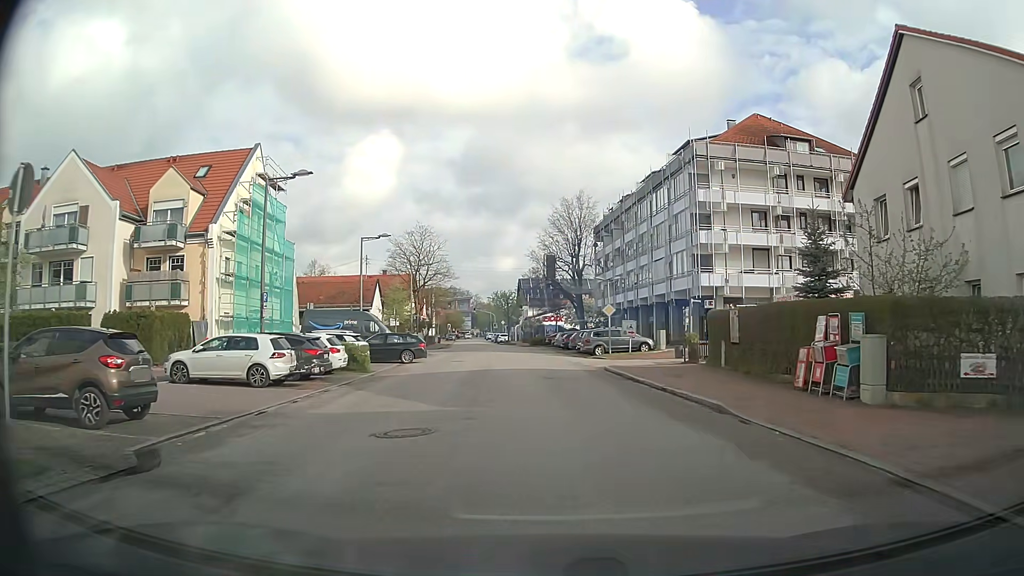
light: Day
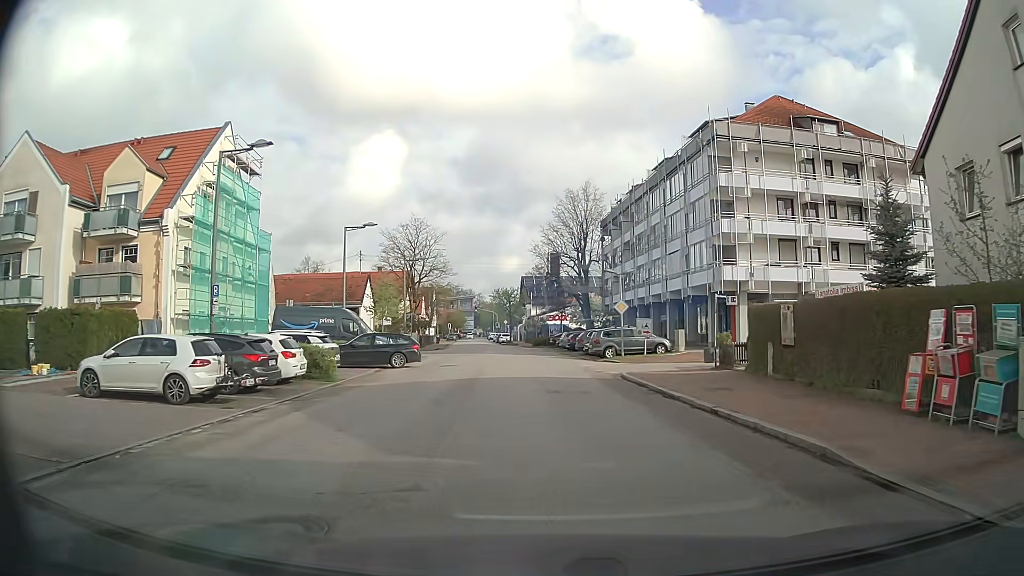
(0.0, +4.7) m; 0°
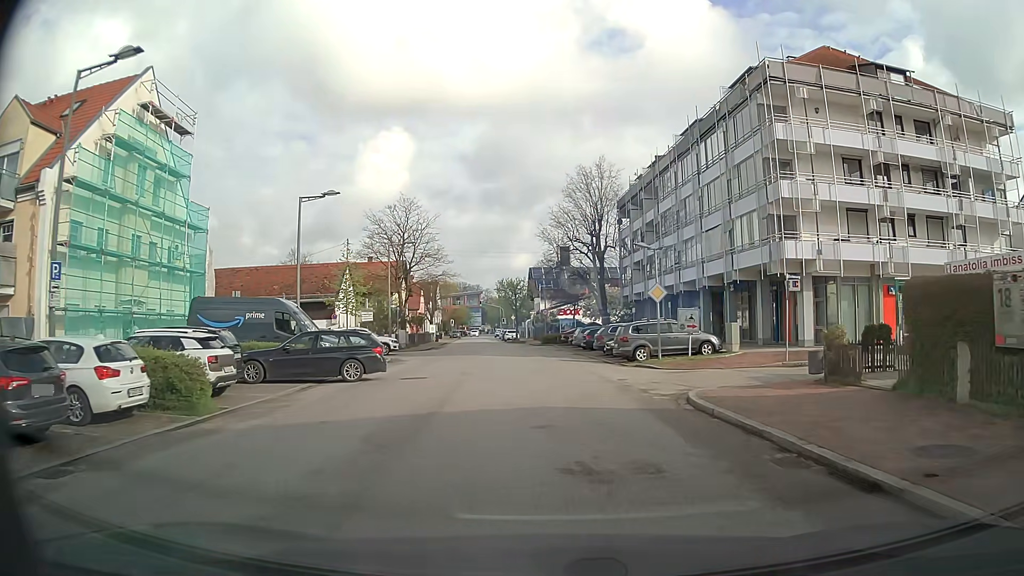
(0.0, +9.1) m; -1°
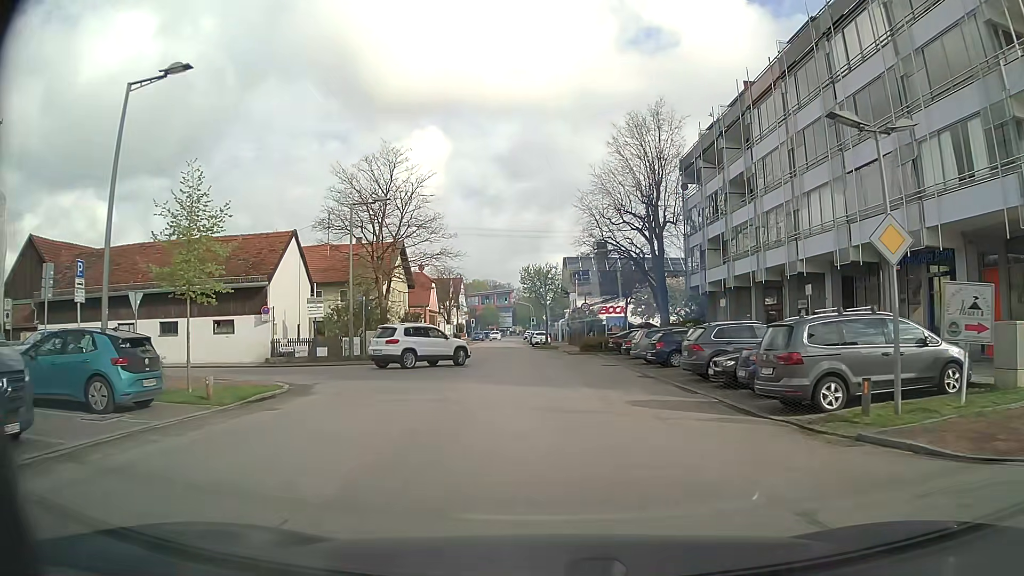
(-0.2, +17.0) m; -2°
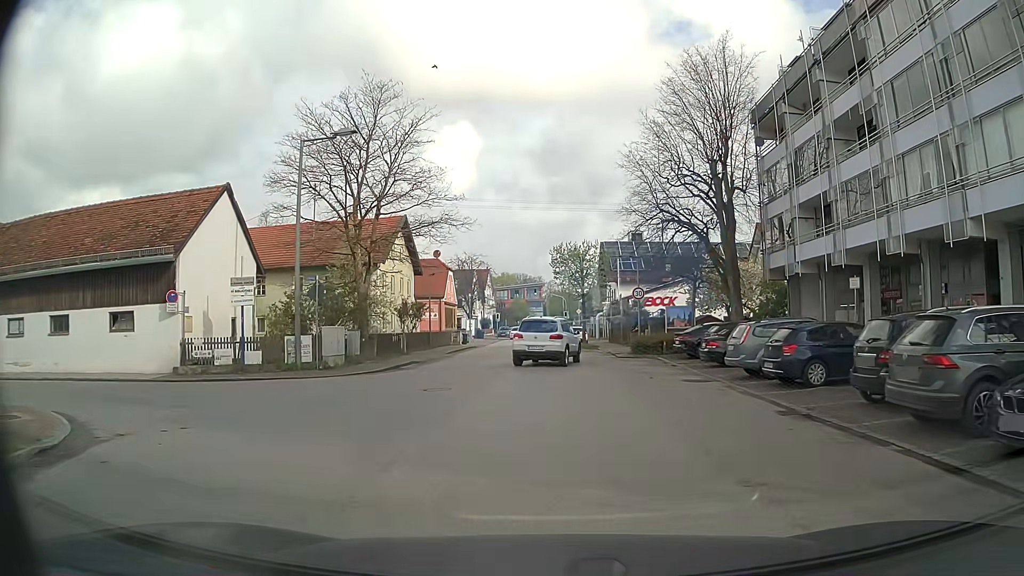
(-0.3, +11.0) m; -2°
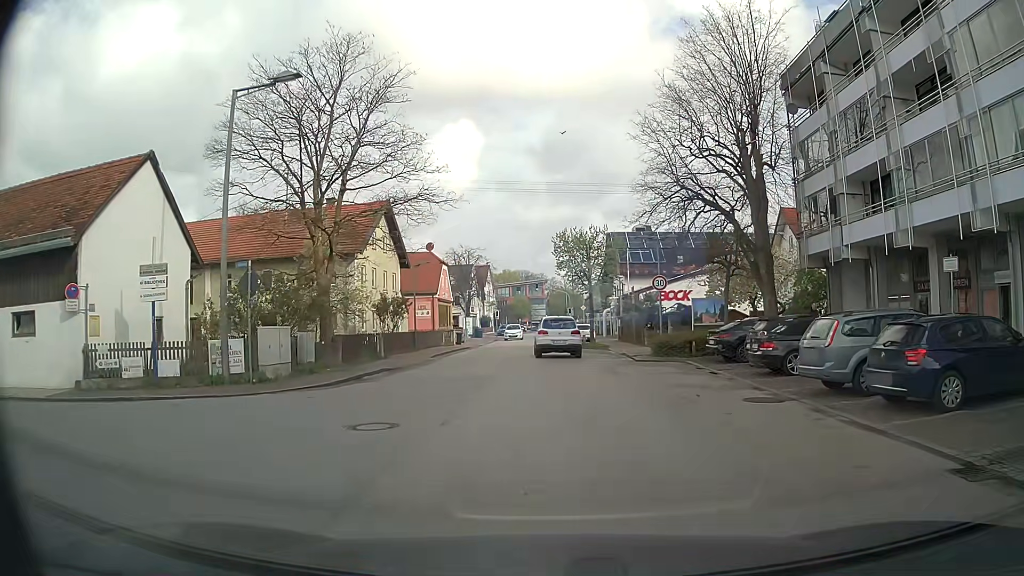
(-0.1, +5.2) m; -1°
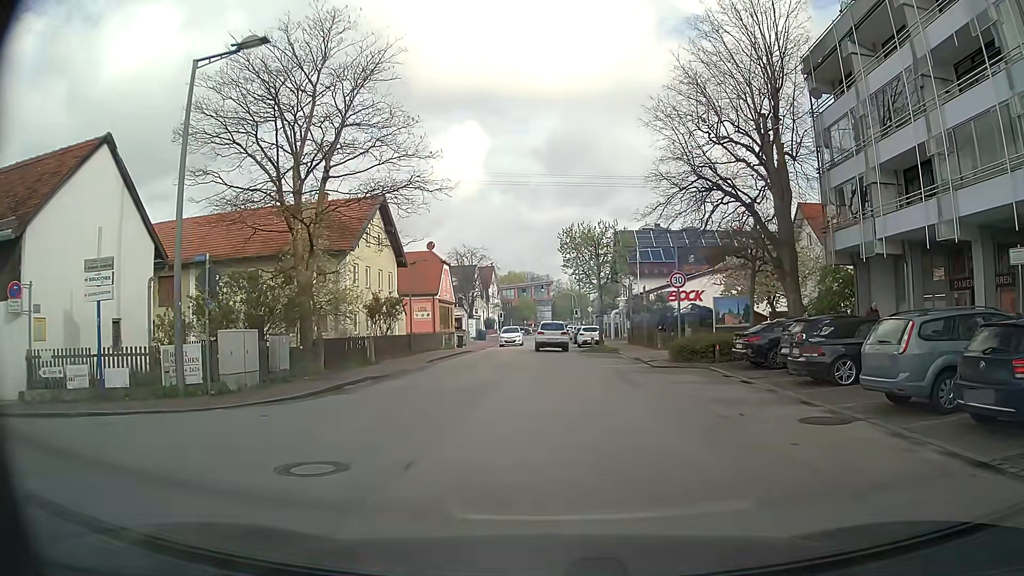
(0.0, +2.4) m; -3°
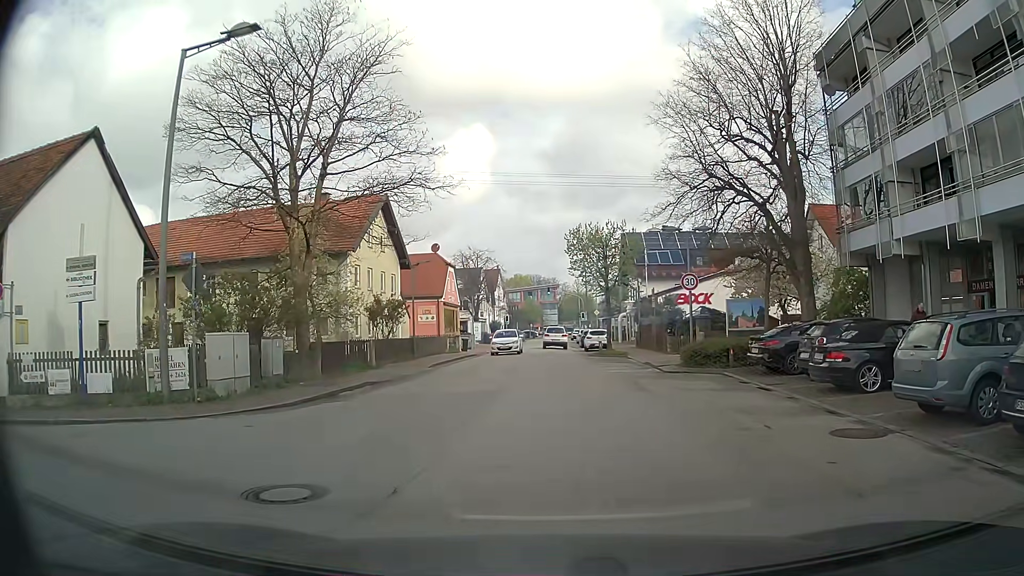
(0.0, +0.9) m; 0°
